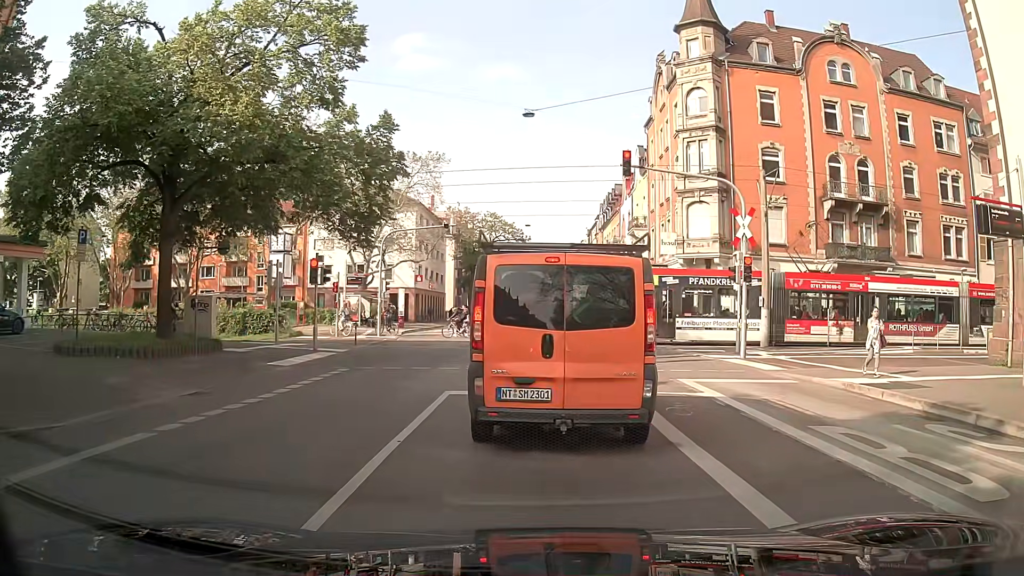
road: secondary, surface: asphalt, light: Day
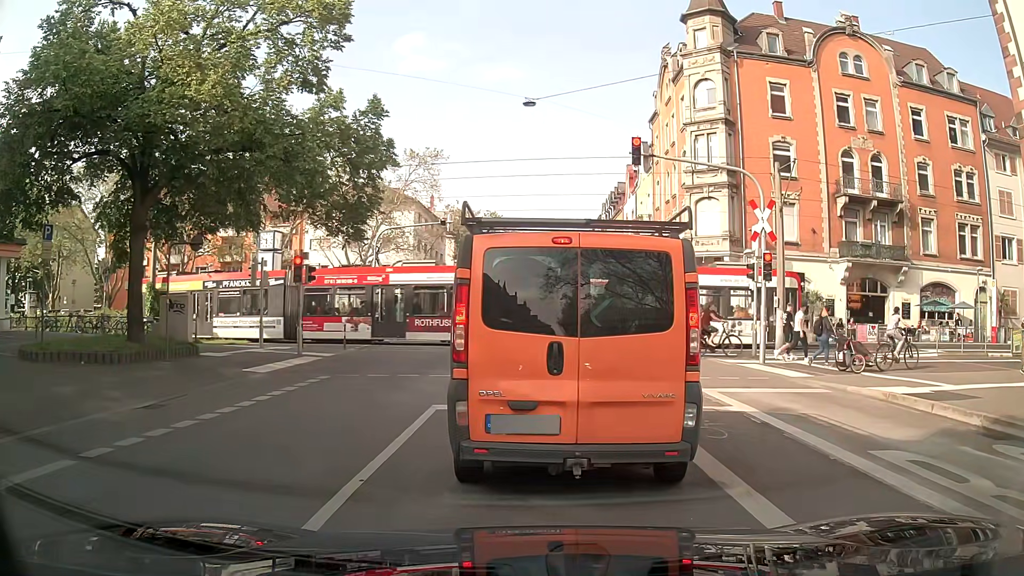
(0.0, +1.7) m; 0°
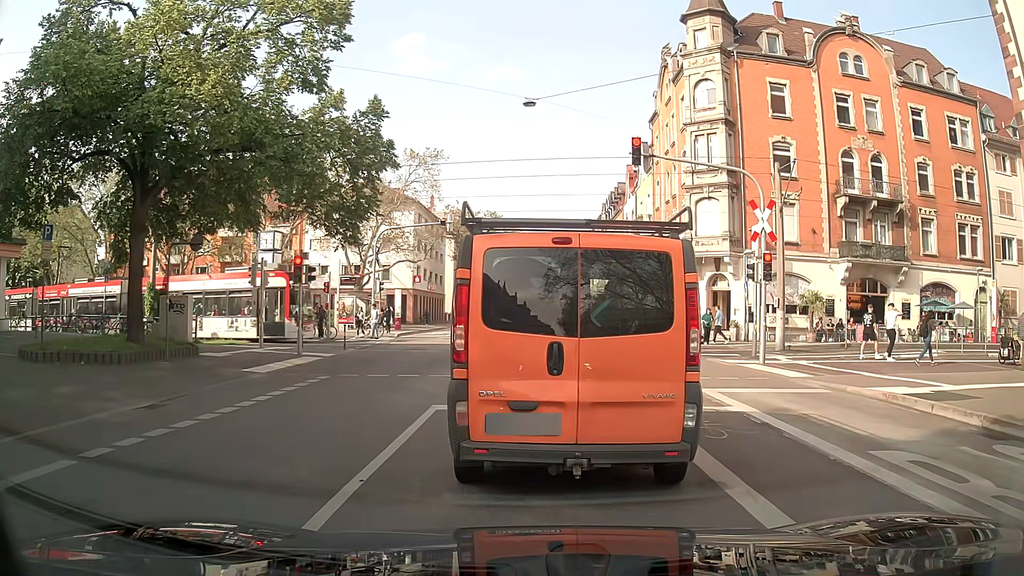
(0.0, +0.1) m; 0°
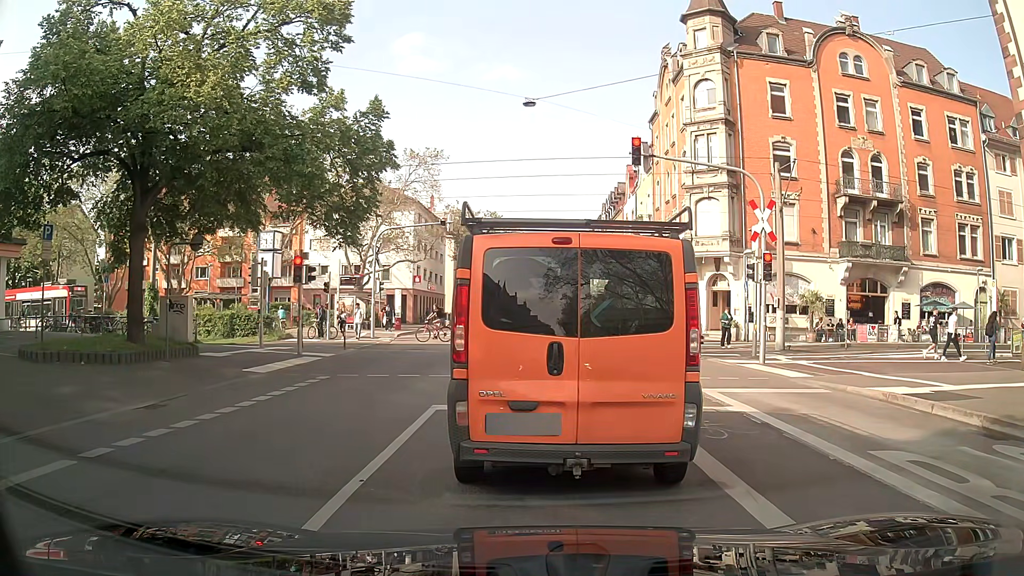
(0.0, 0.0) m; 0°
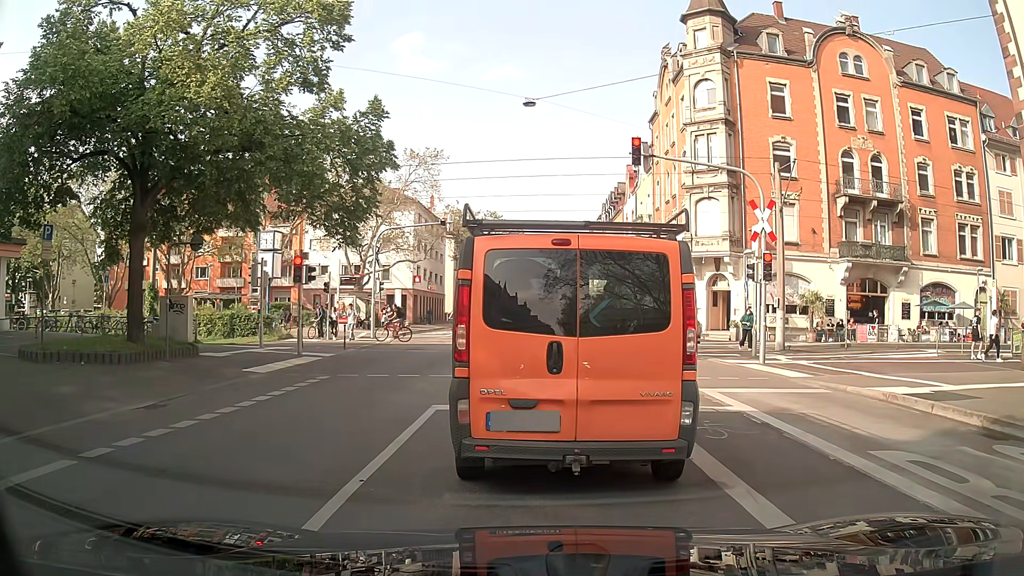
(0.0, 0.0) m; 0°
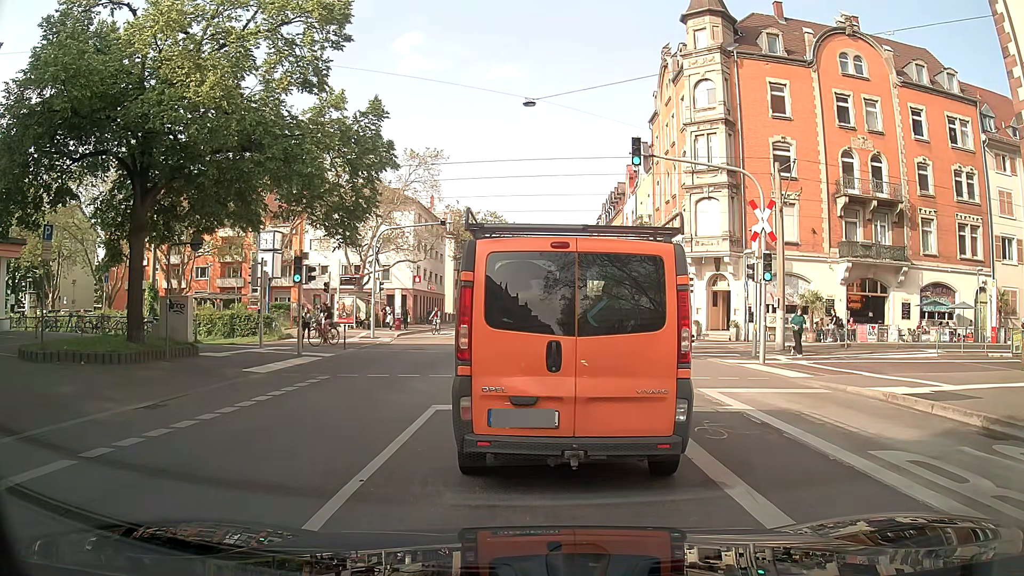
(0.0, 0.0) m; 0°
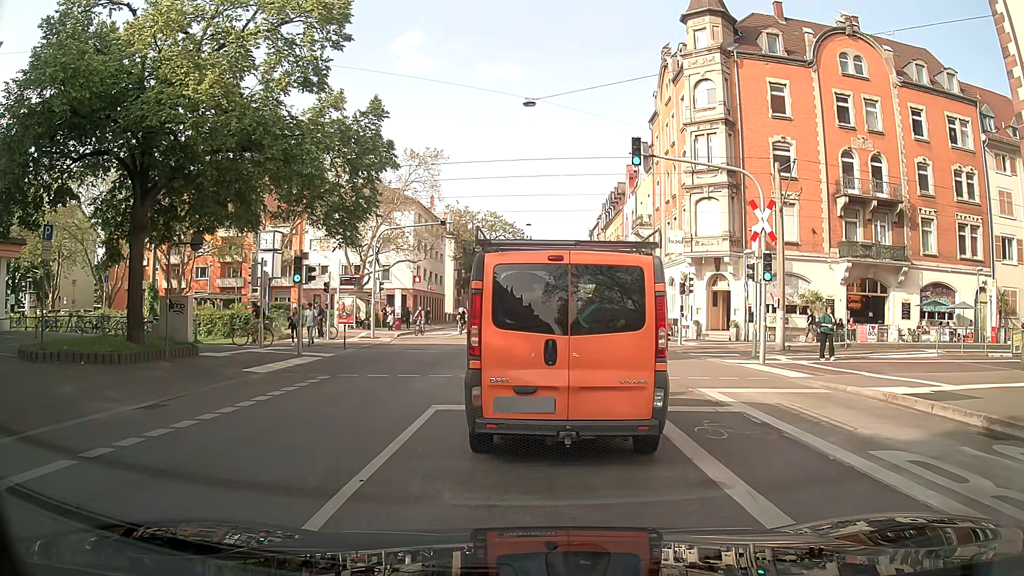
(0.0, 0.0) m; 0°
